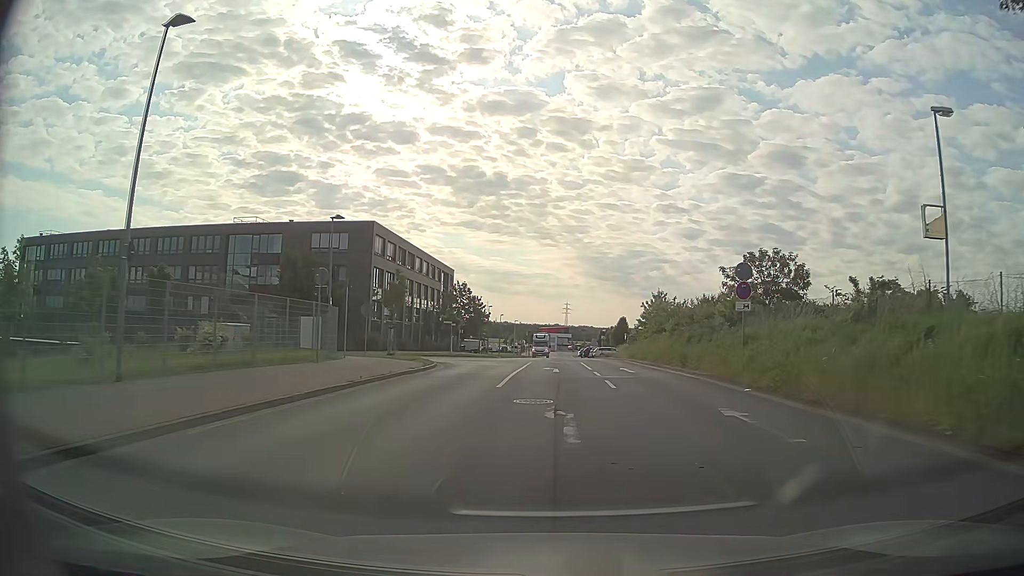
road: tertiary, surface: asphalt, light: Day
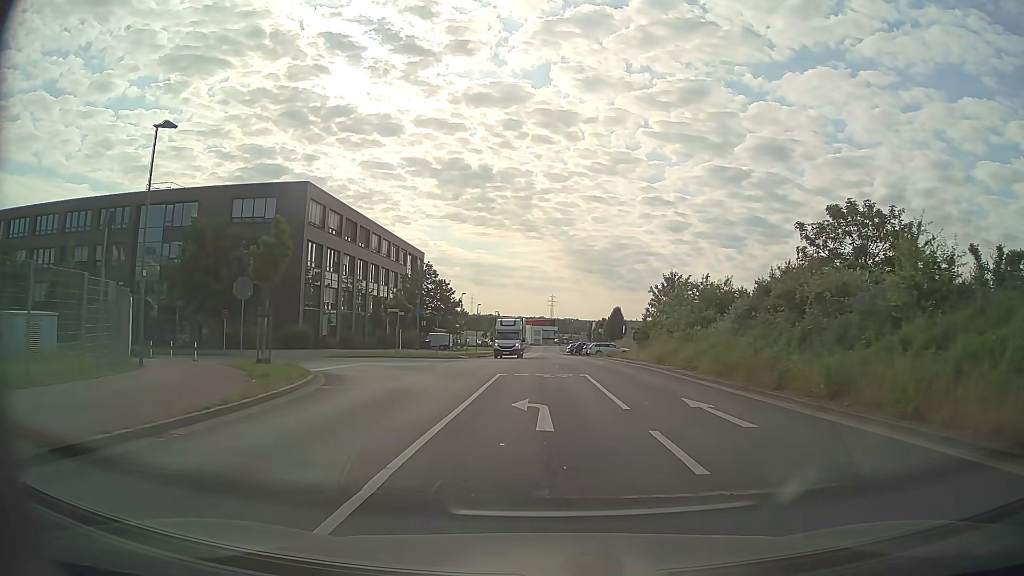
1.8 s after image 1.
(+0.2, +16.9) m; +1°
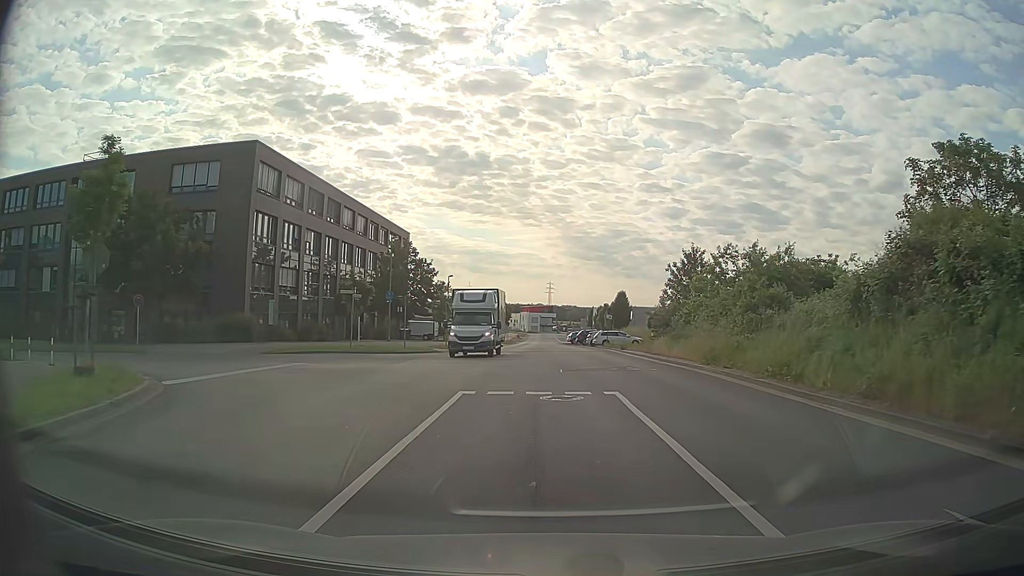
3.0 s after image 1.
(+0.1, +10.2) m; 0°
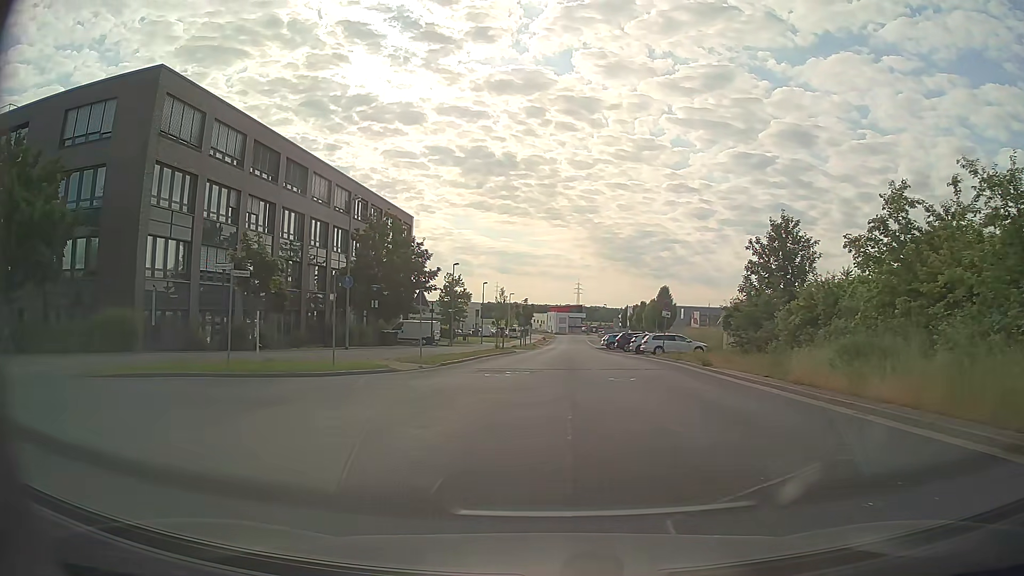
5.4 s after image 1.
(+0.1, +15.9) m; -2°
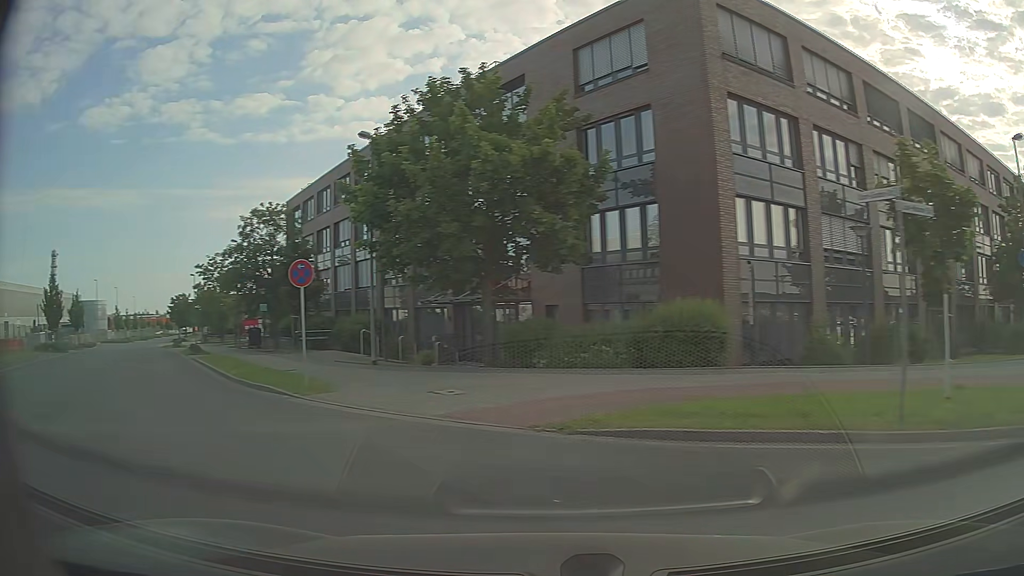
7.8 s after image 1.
(-4.0, +10.1) m; -53°
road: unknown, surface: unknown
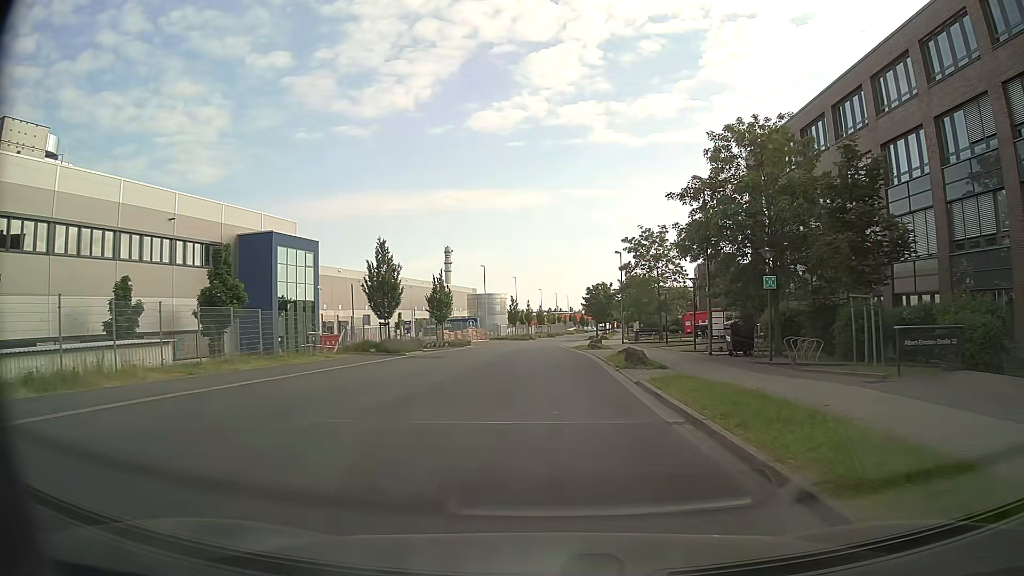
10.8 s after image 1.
(-9.9, +17.7) m; -36°
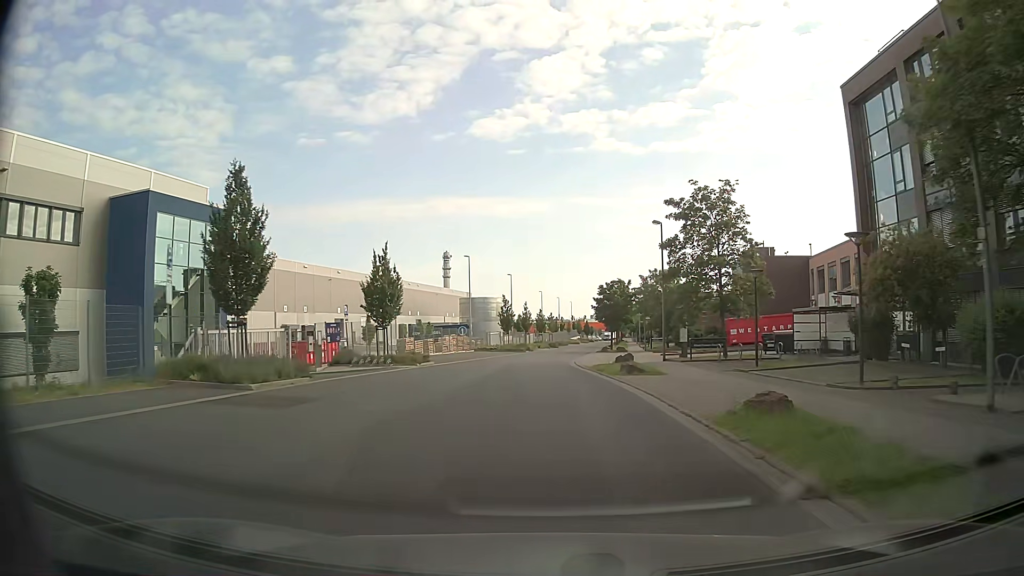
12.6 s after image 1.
(+0.1, +19.8) m; +1°
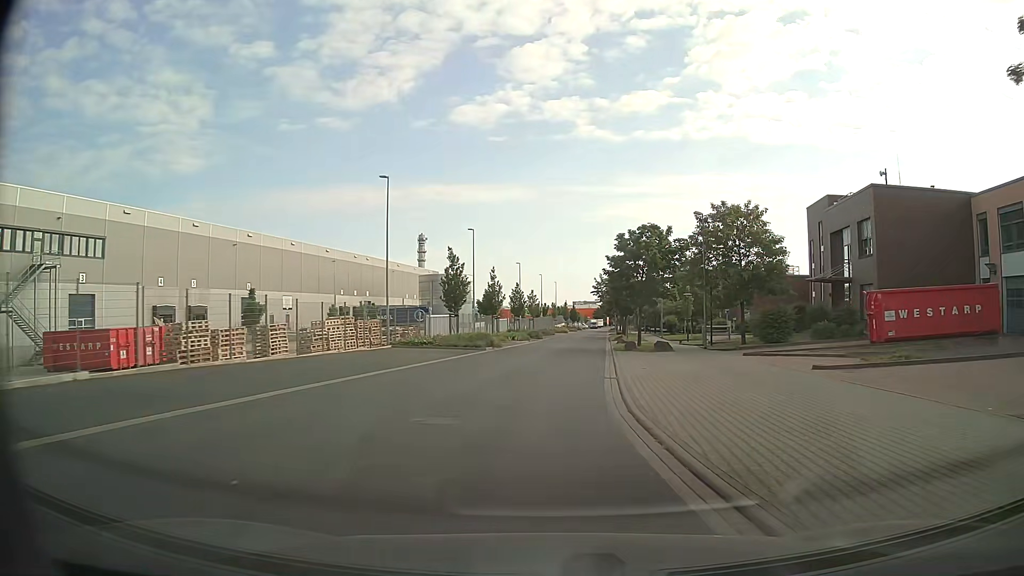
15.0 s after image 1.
(-0.2, +31.5) m; +1°
(0, +10) (+1, +20) (+2, +30) (+3, +40) (+3, +50) (+4, +60) (+5, +70) (+6, +80) (+7, +90) (+8, +100) m
